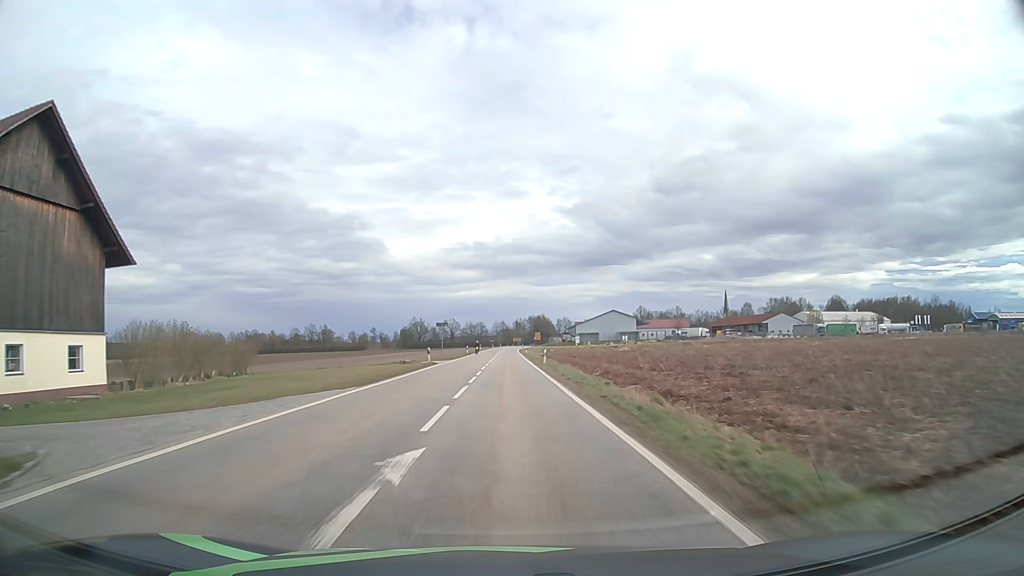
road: tertiary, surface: asphalt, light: Day
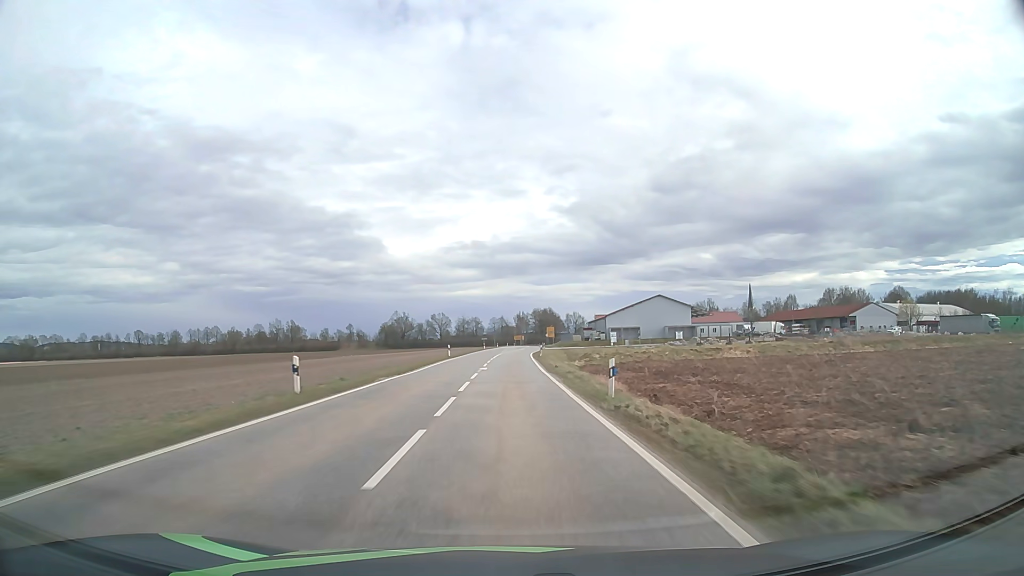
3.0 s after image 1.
(0.0, +70.6) m; 0°
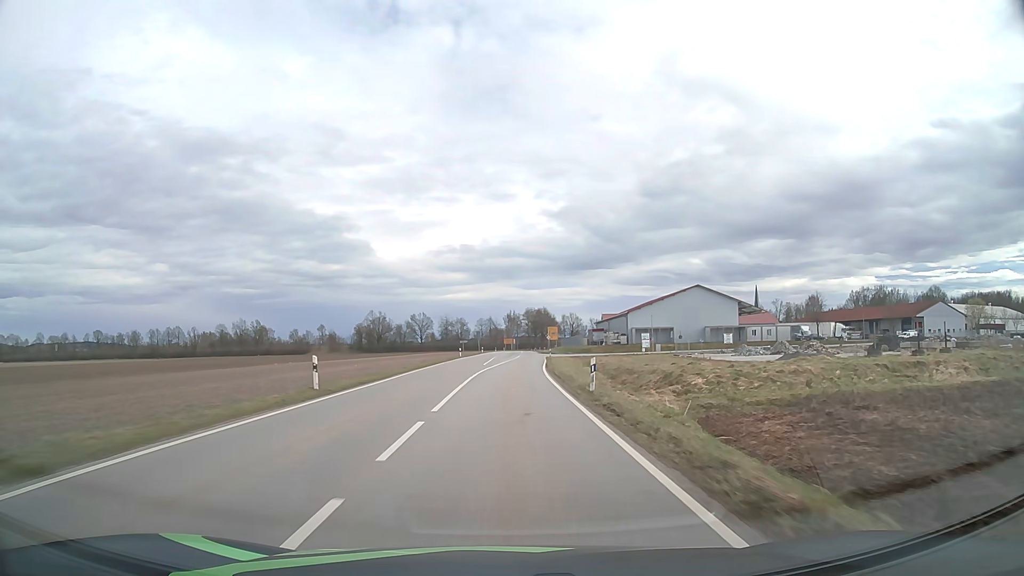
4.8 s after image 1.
(+0.2, +40.3) m; +1°
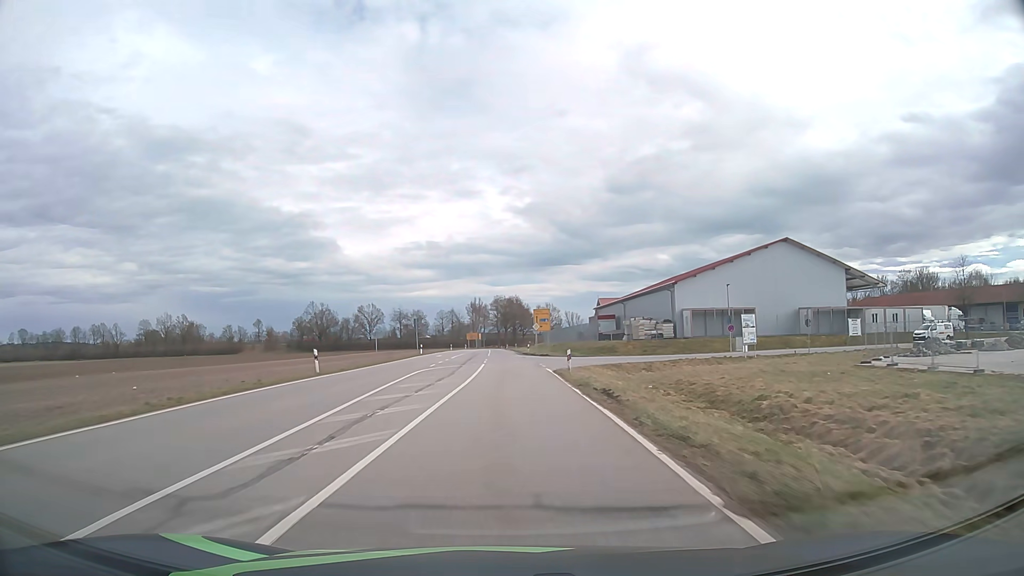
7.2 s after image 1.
(+1.2, +51.5) m; +3°
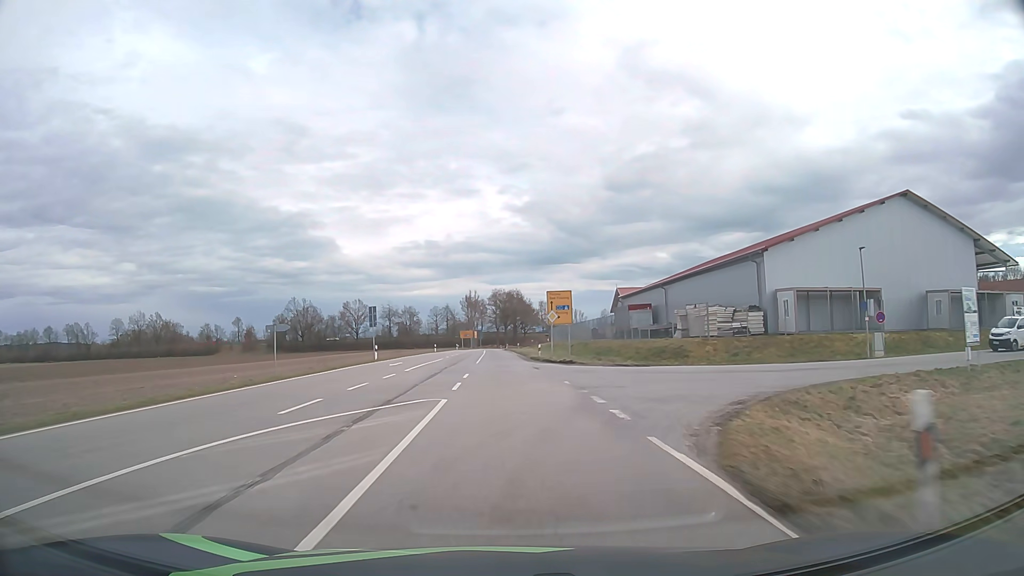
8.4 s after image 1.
(0.0, +24.5) m; 0°
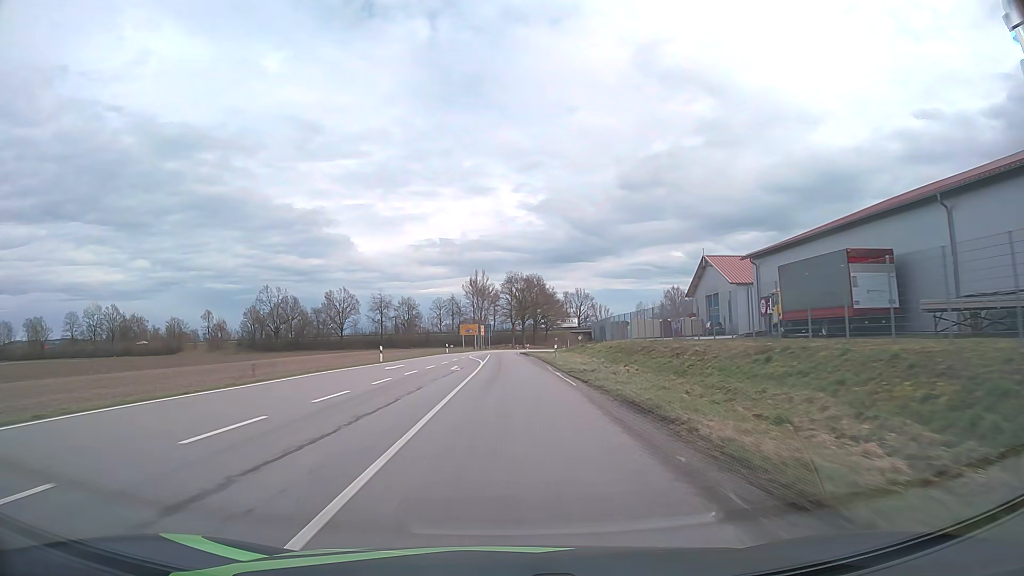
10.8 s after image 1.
(-0.3, +45.4) m; -1°
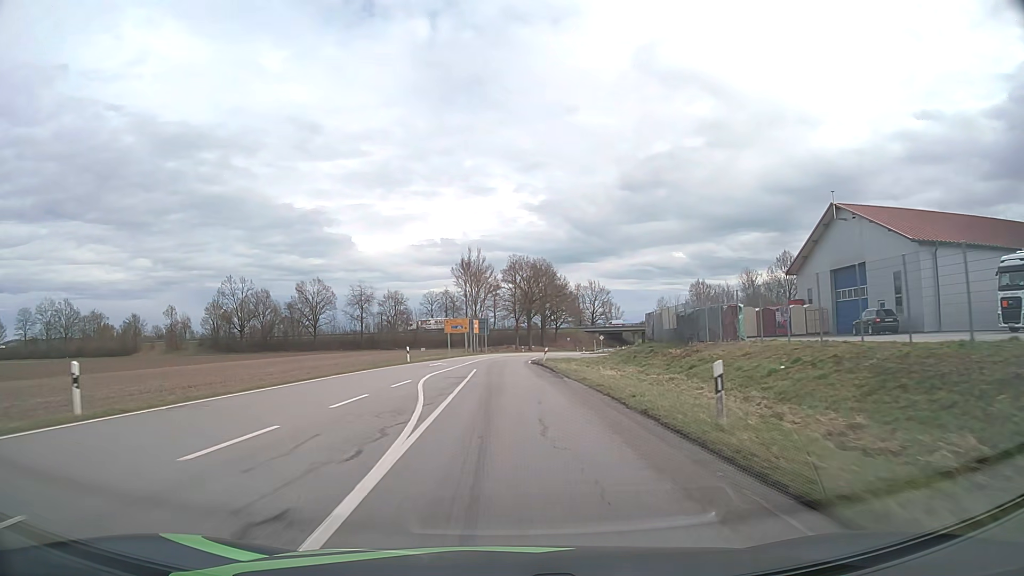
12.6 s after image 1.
(0.0, +30.8) m; 0°
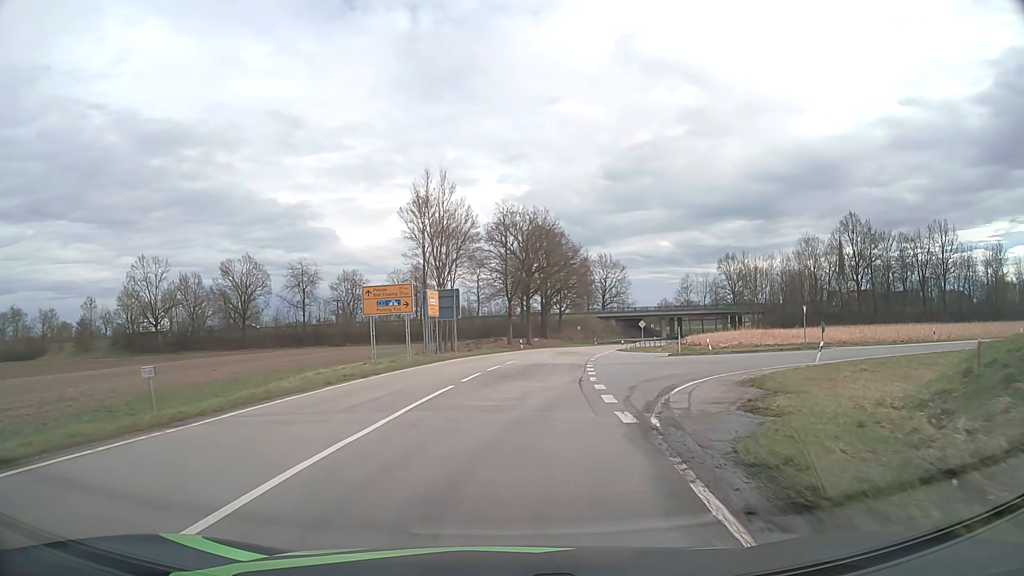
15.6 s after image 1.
(0.0, +41.4) m; +1°
